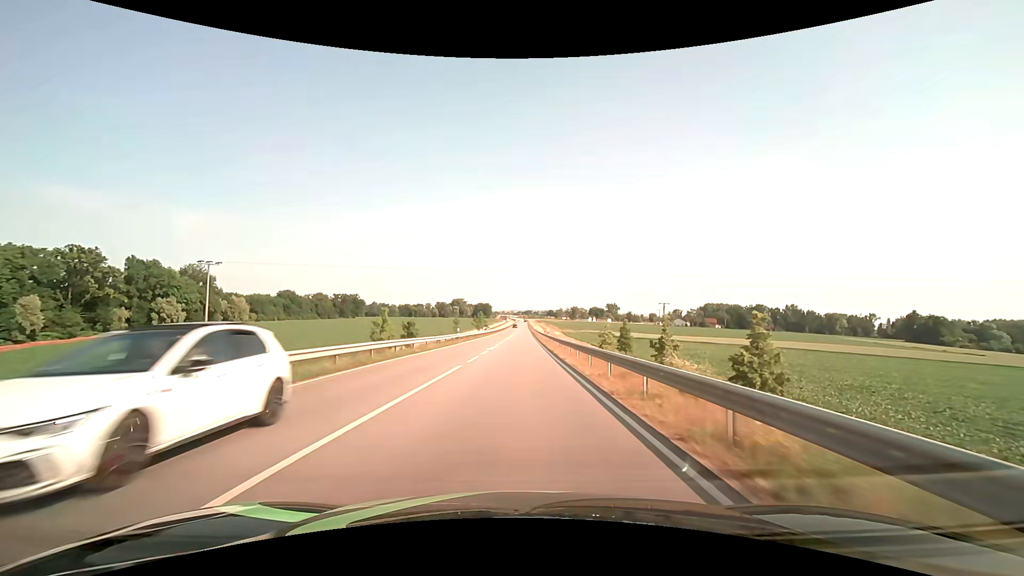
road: secondary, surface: asphalt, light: Day
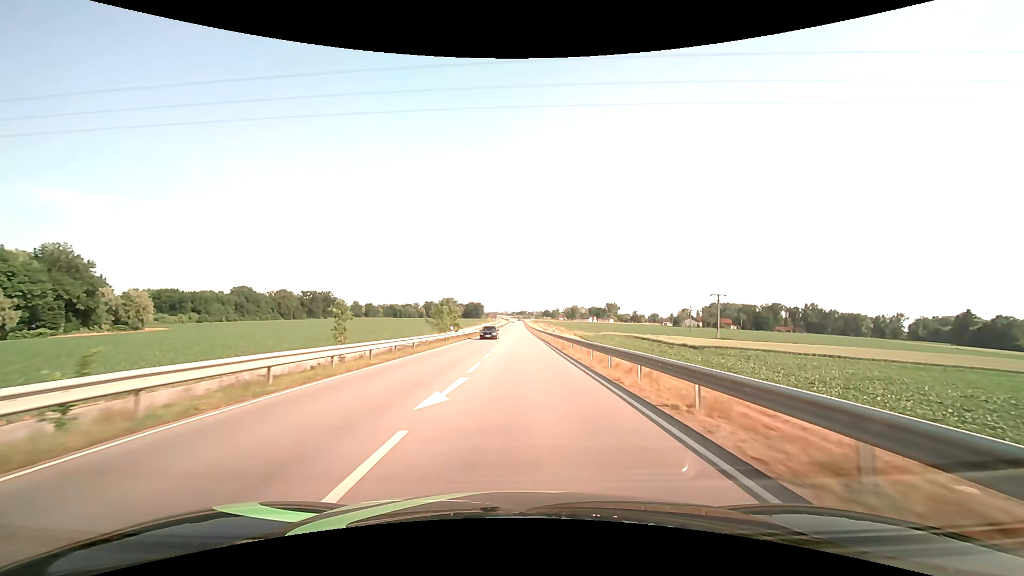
(+0.1, +53.9) m; +1°
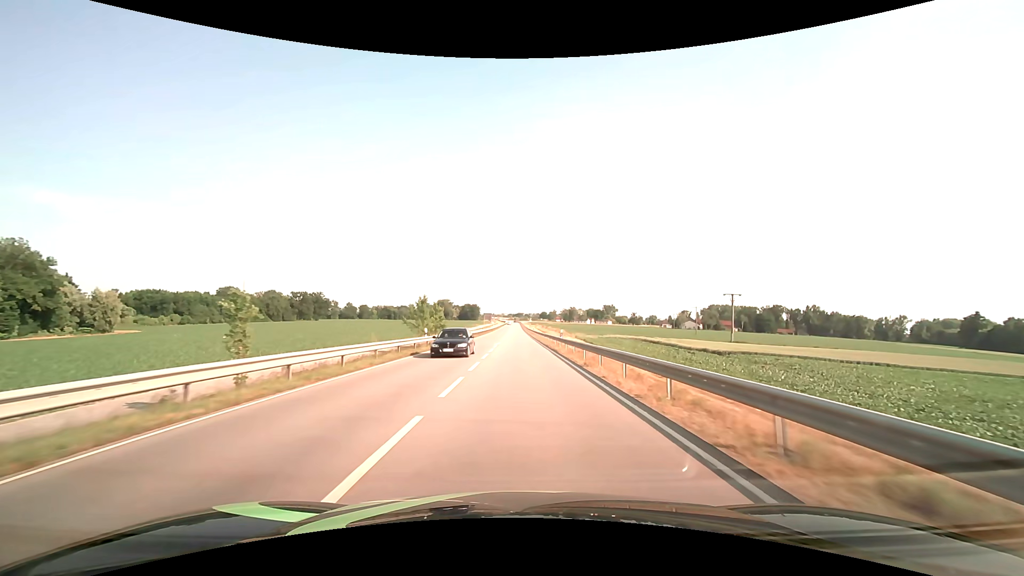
(+0.1, +10.8) m; 0°
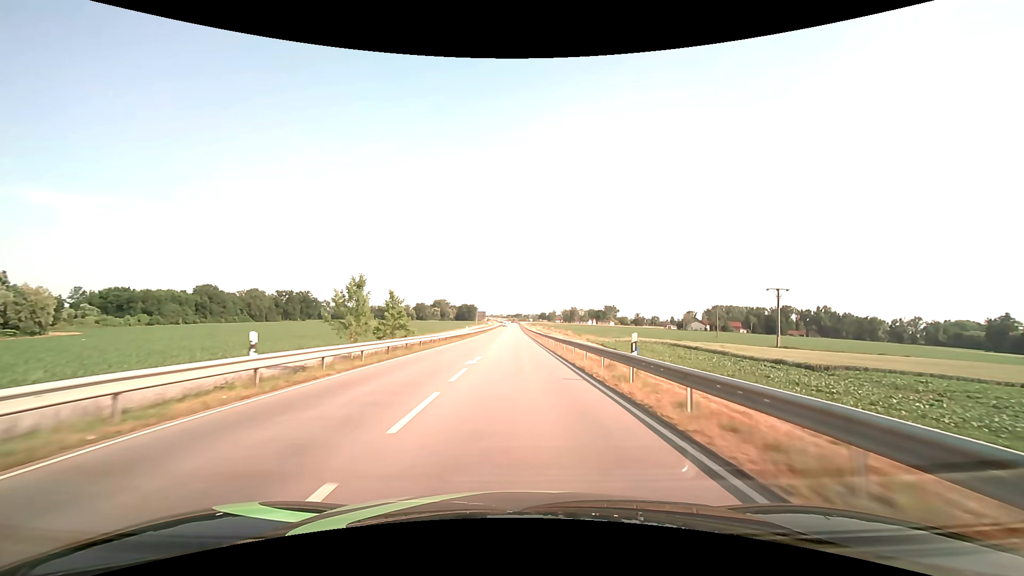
(0.0, +21.5) m; 0°
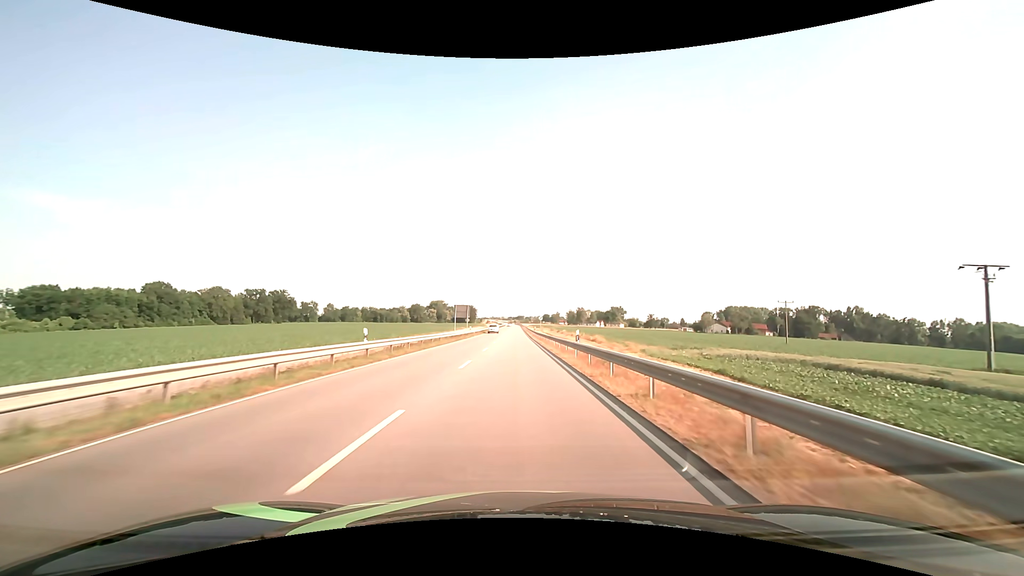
(0.0, +42.9) m; 0°
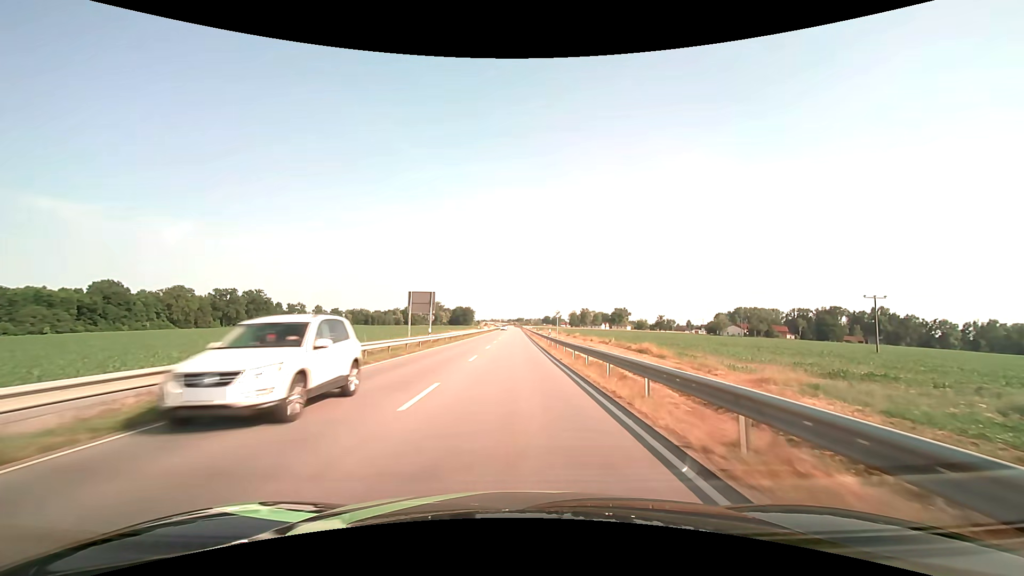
(0.0, +32.2) m; 0°
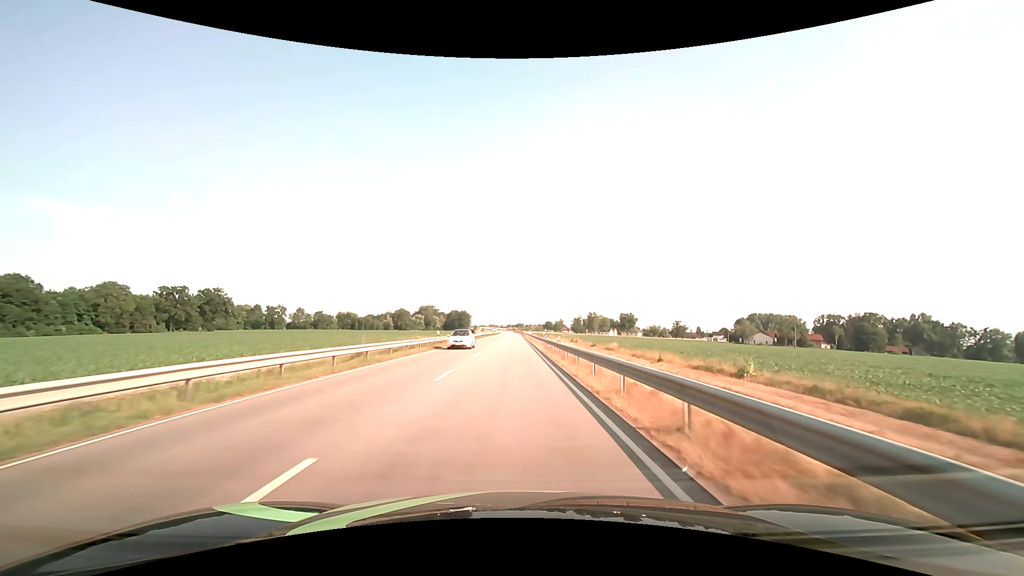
(0.0, +43.2) m; 0°
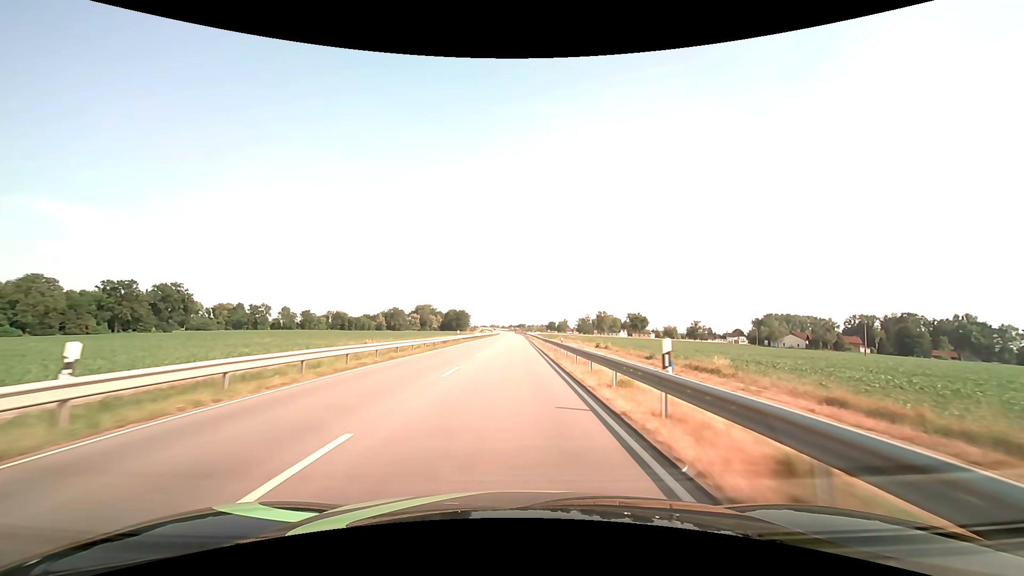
(-0.1, +35.4) m; 0°
(0, +10) (0, +20) (0, +30) (0, +40) (0, +50) (0, +60) (0, +70) (0, +80) (0, +90) (0, +100) m
